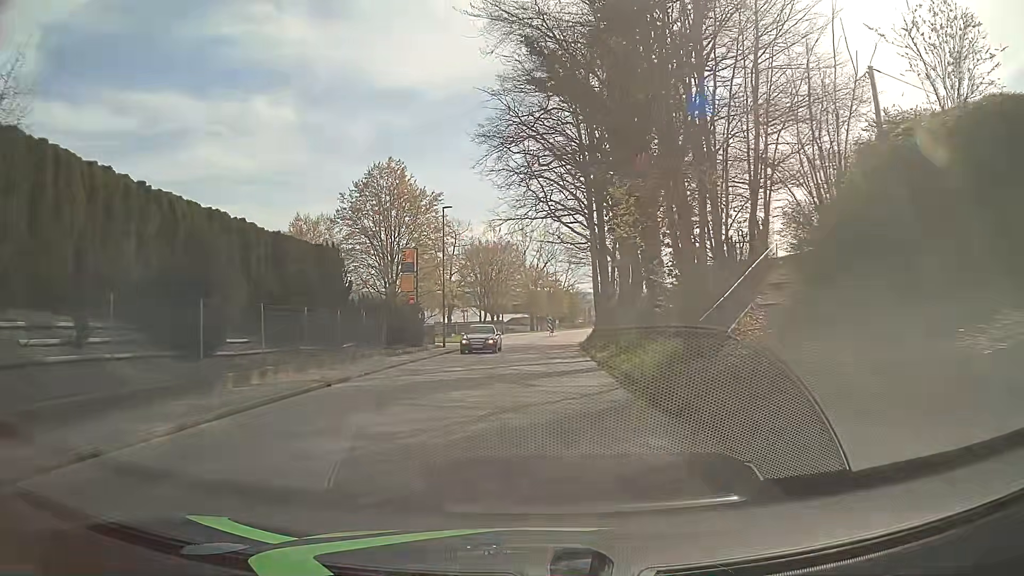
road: tertiary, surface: asphalt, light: Day
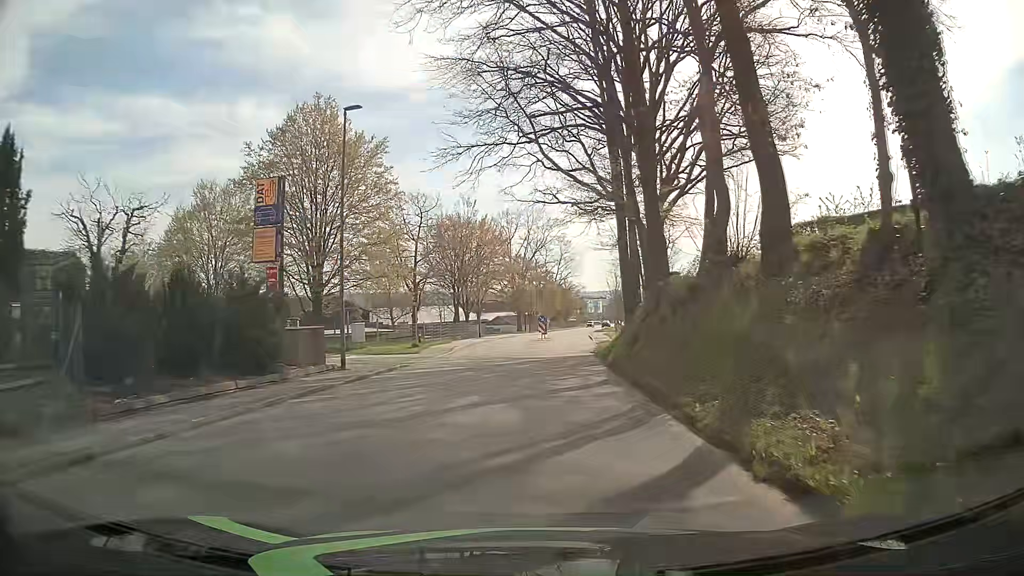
(+0.1, +19.1) m; +1°
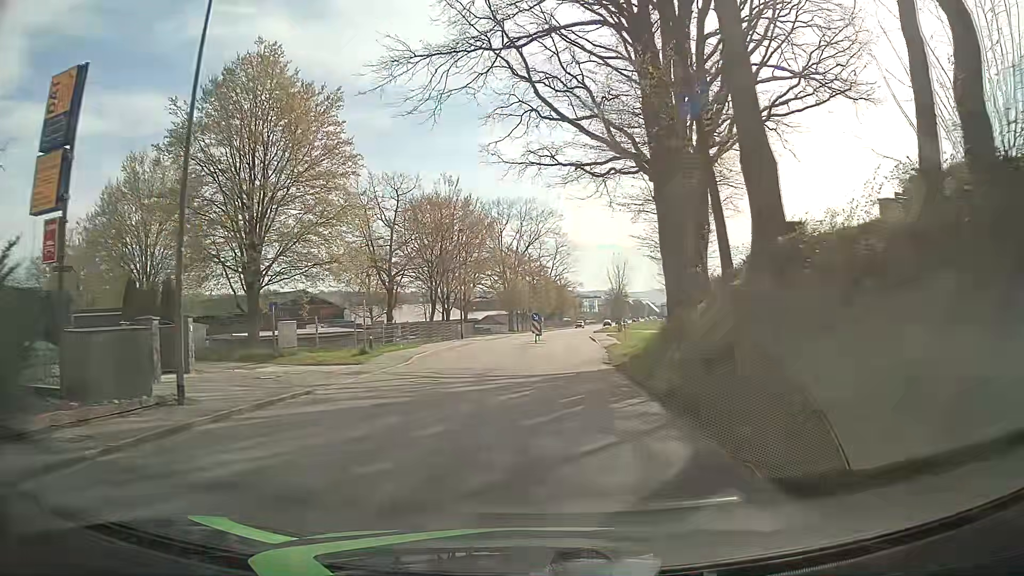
(0.0, +9.6) m; 0°
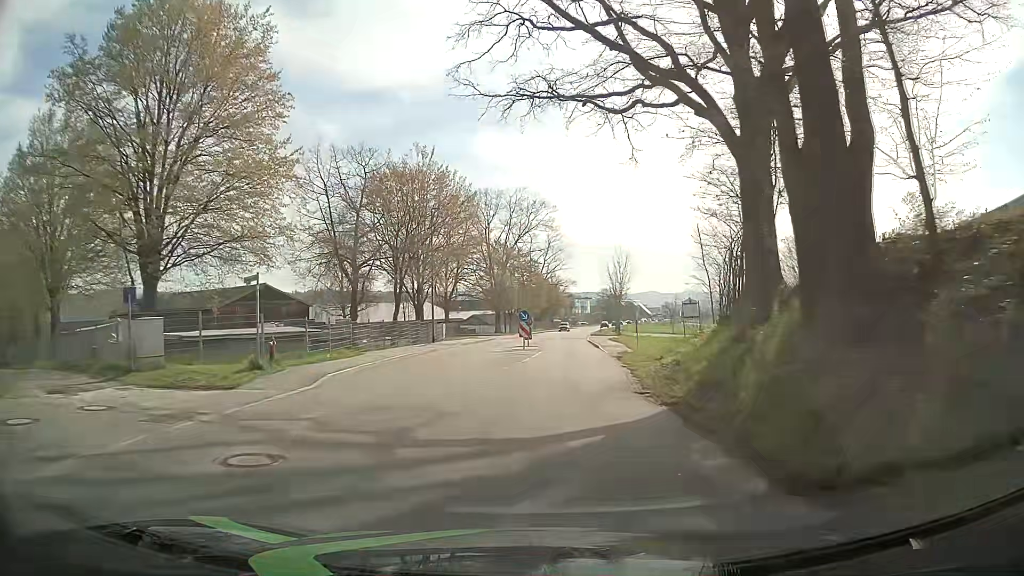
(+0.1, +9.6) m; +1°
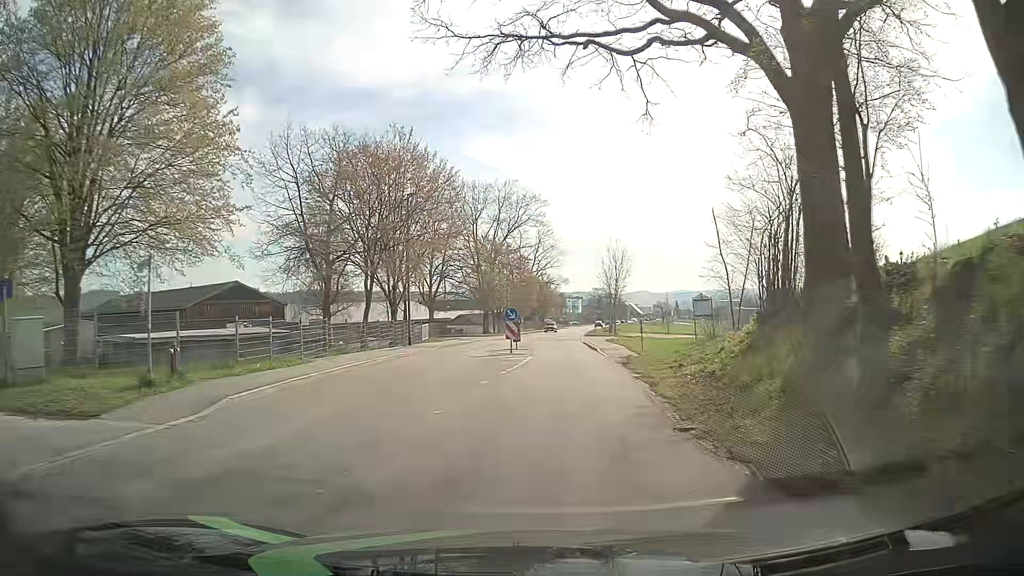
(0.0, +4.8) m; 0°
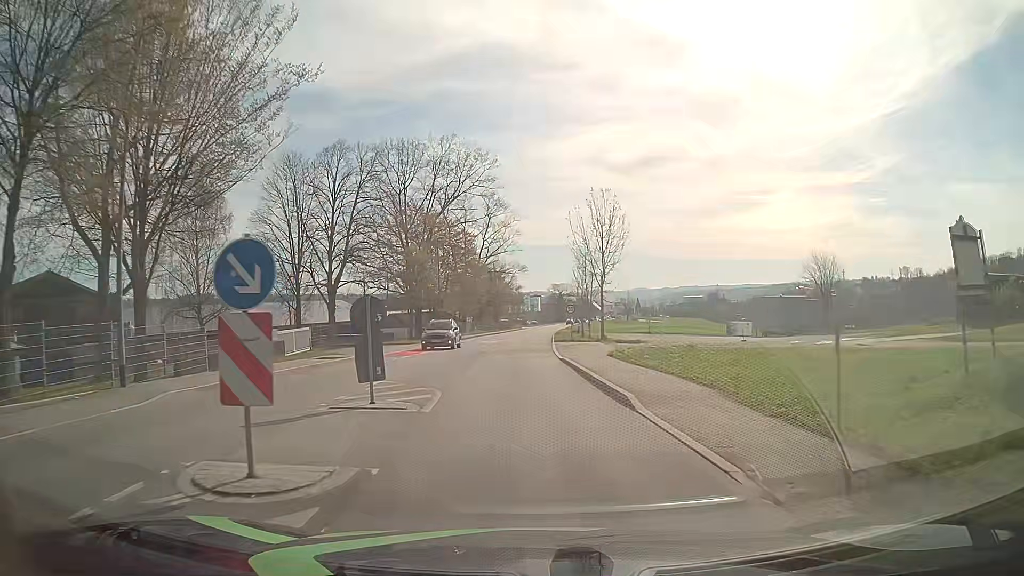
(+1.1, +23.9) m; +4°
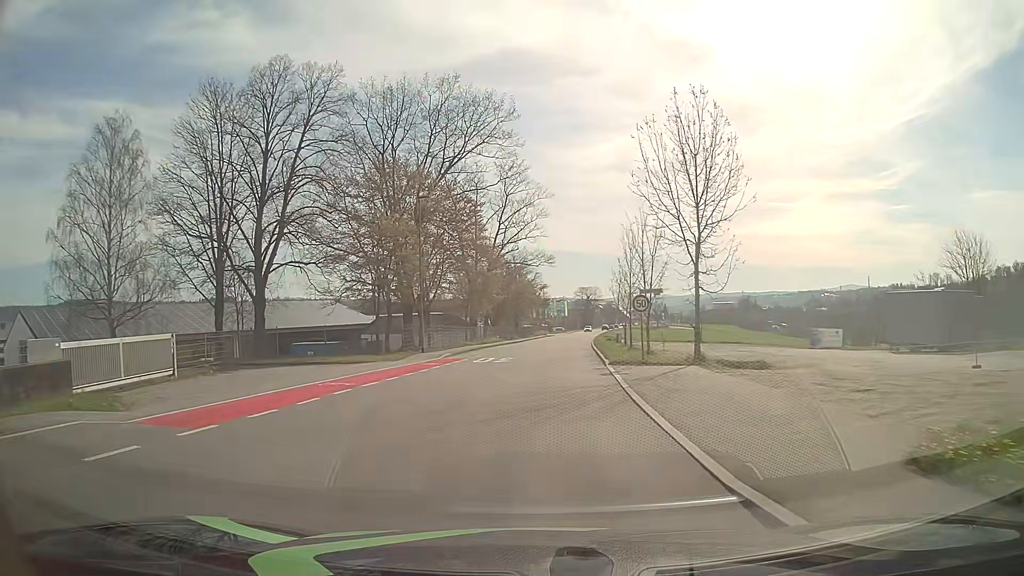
(-0.4, +19.2) m; -2°
(0, +10) (+1, +20) (+1, +30) (+2, +40) (+3, +50) (+3, +60) (+4, +70) (+5, +80) (+7, +90) (+8, +100) m
